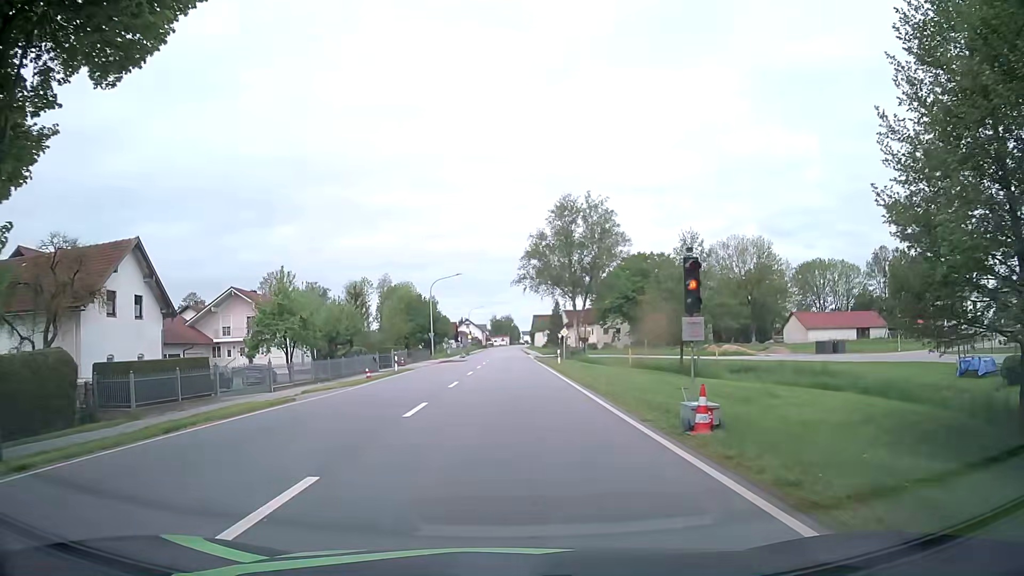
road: primary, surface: asphalt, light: Day
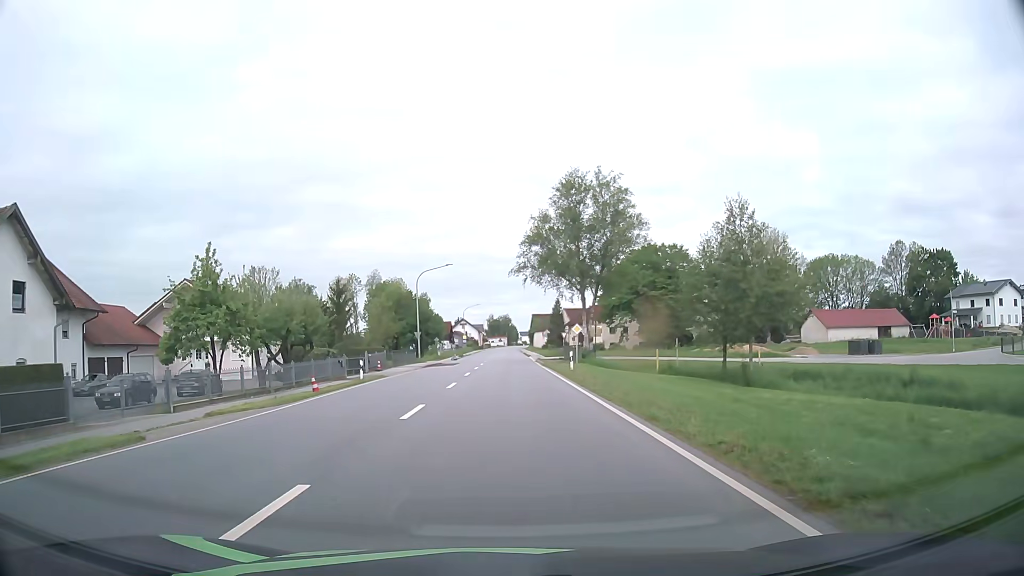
(0.0, +9.5) m; 0°
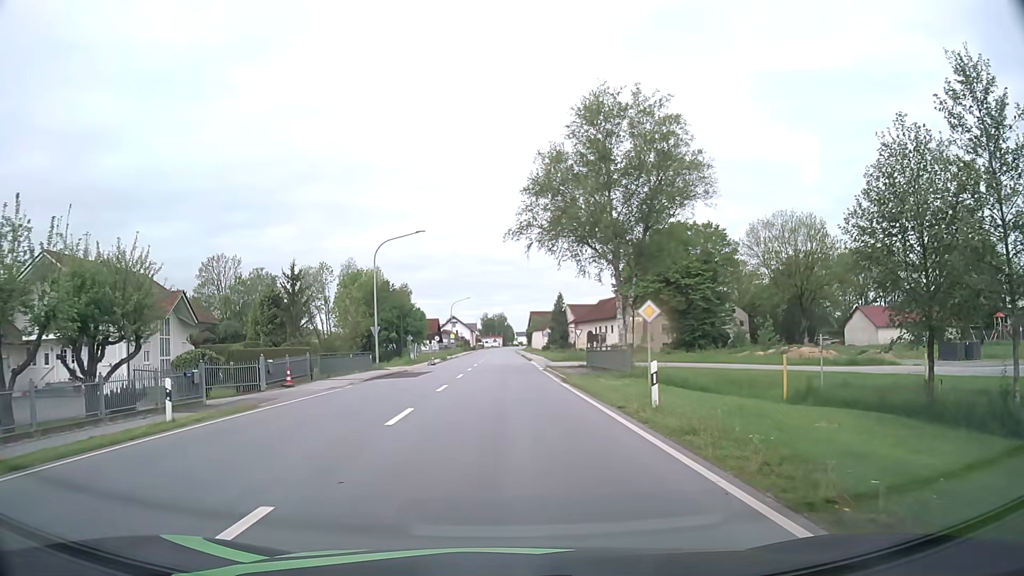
(0.0, +19.0) m; 0°
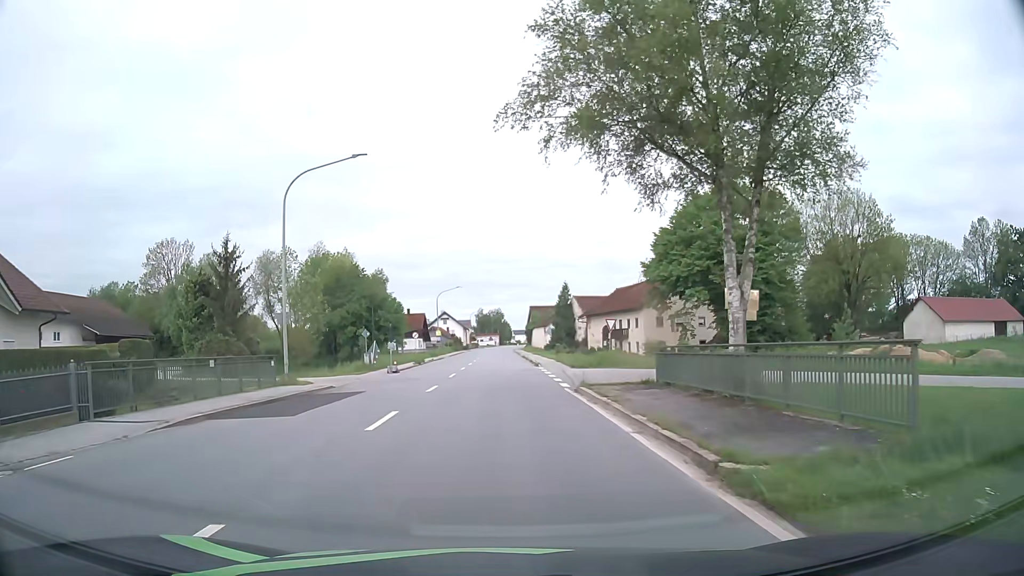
(0.0, +18.6) m; 0°
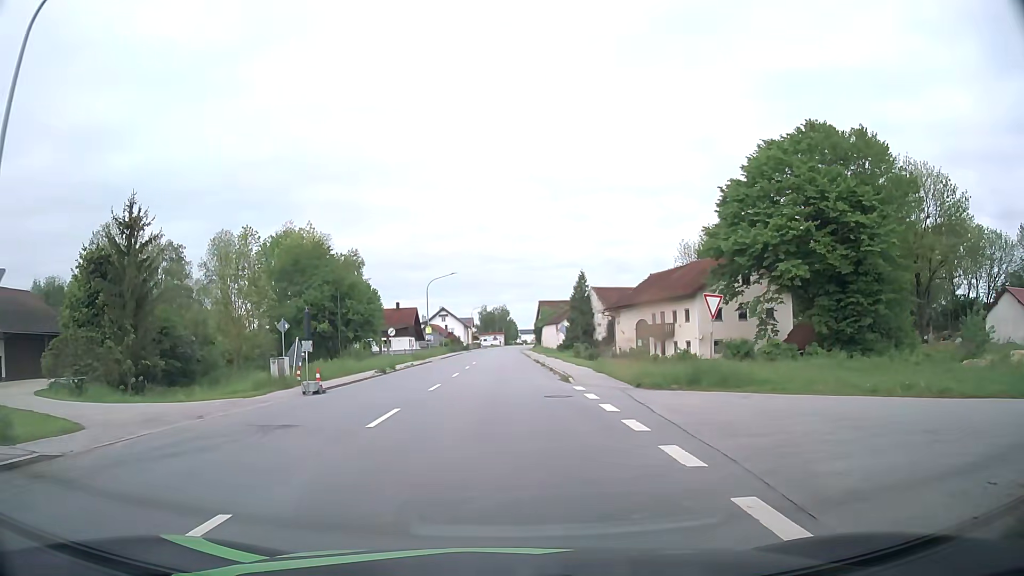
(0.0, +17.7) m; 0°
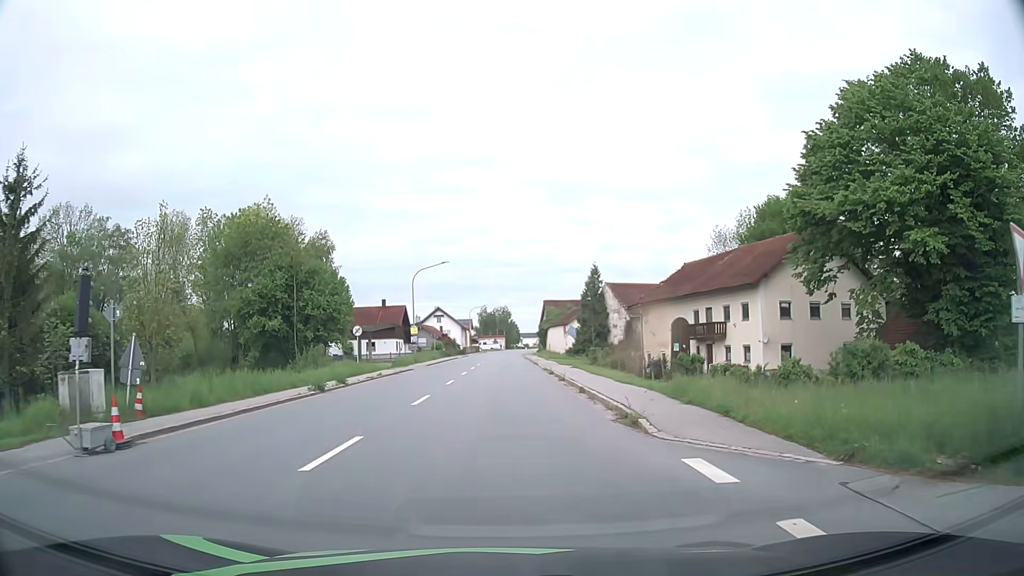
(-0.1, +12.9) m; -1°
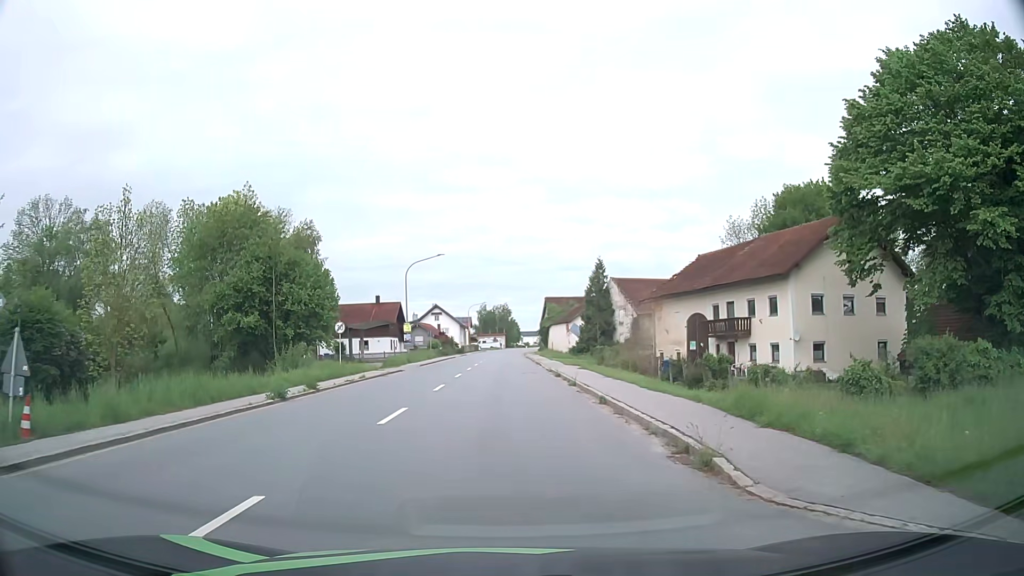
(+0.1, +4.4) m; 0°
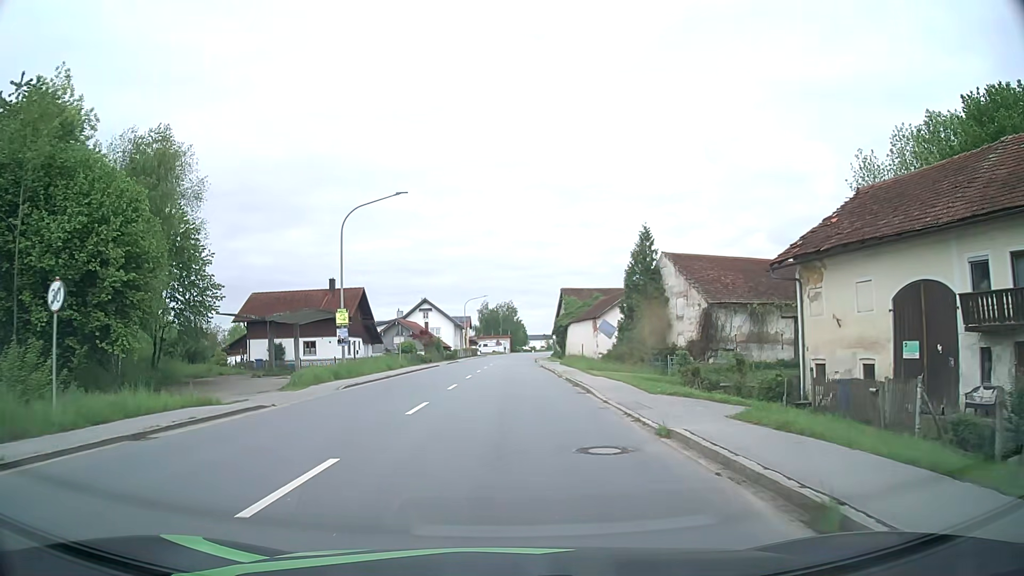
(0.0, +25.3) m; 0°
(0, +10) (0, +20) (0, +30) (0, +40) (0, +50) (+1, +60) (+1, +70) (+2, +80) (+2, +90) (+3, +100) m
